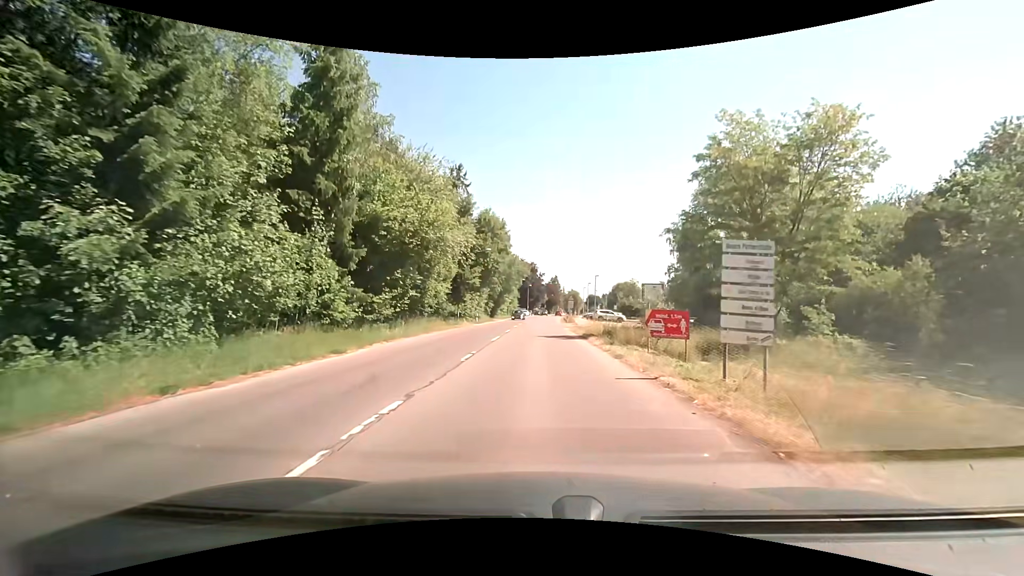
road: tertiary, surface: asphalt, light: Day
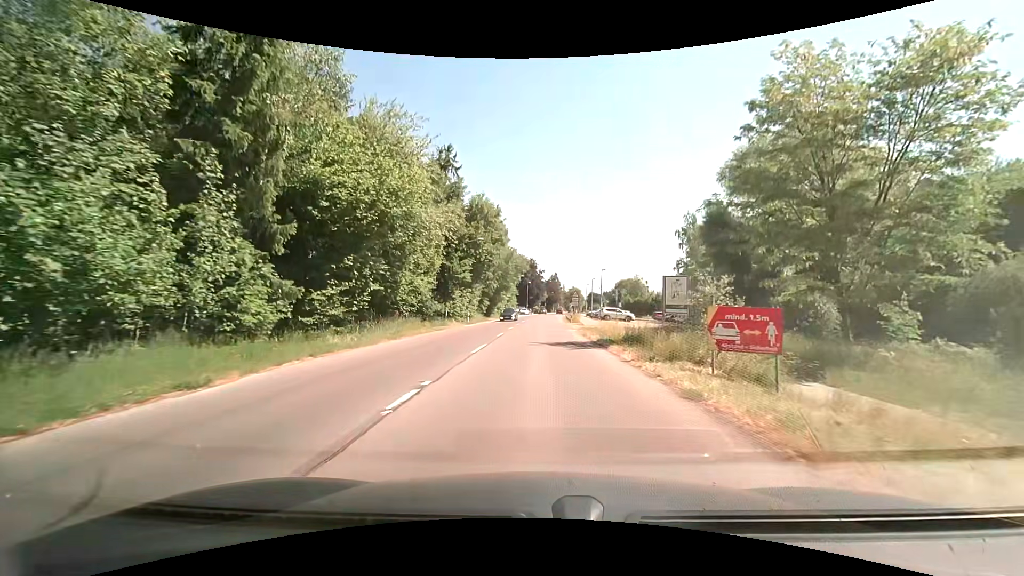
(+0.1, +6.6) m; +1°
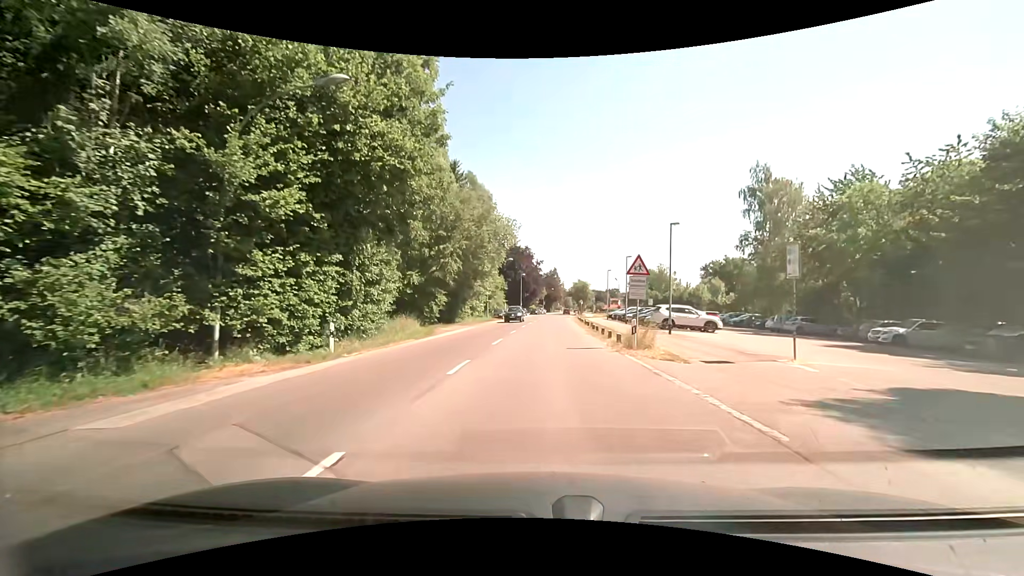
(0.0, +31.2) m; 0°
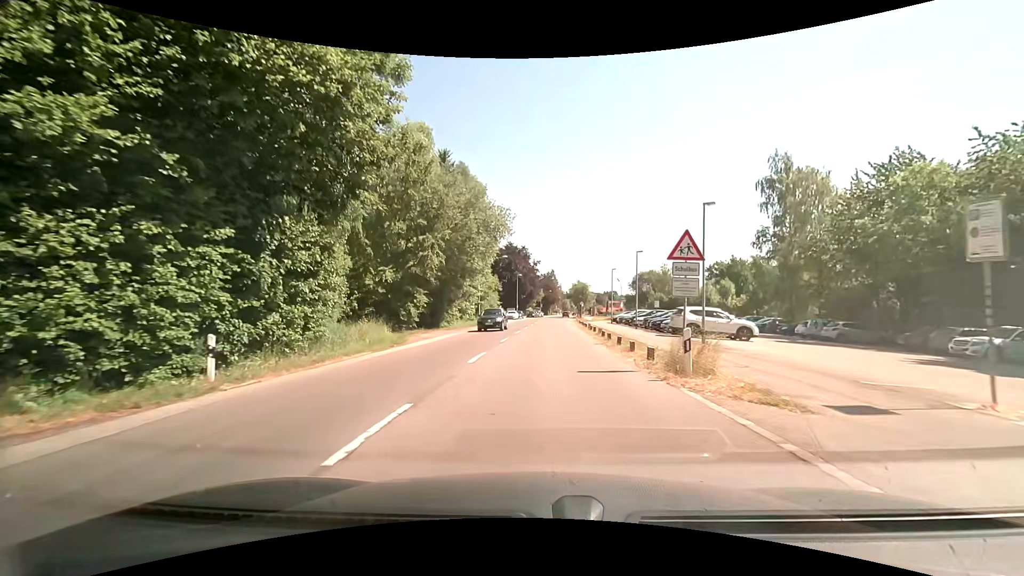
(0.0, +5.9) m; 0°
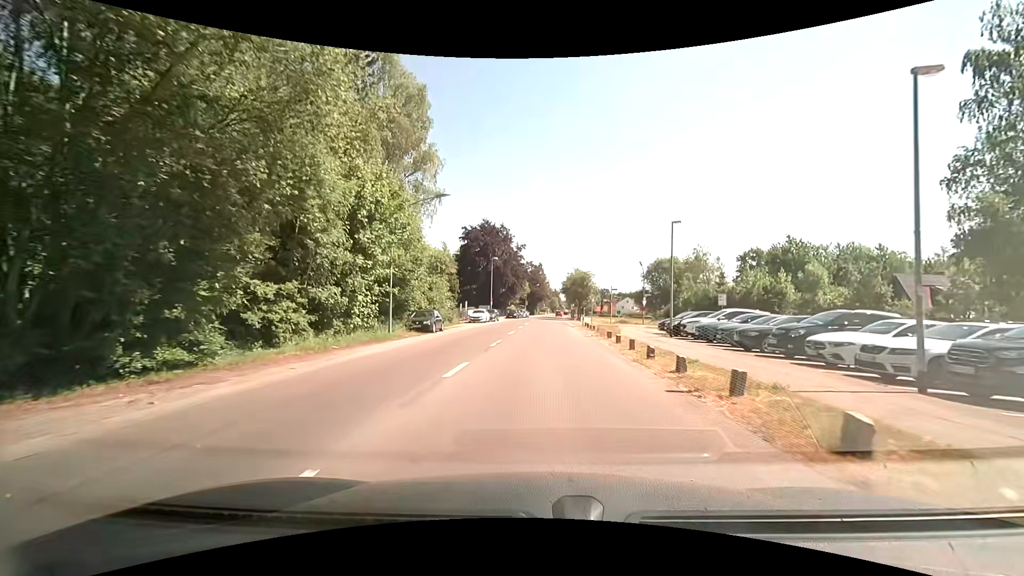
(+0.8, +30.1) m; +2°
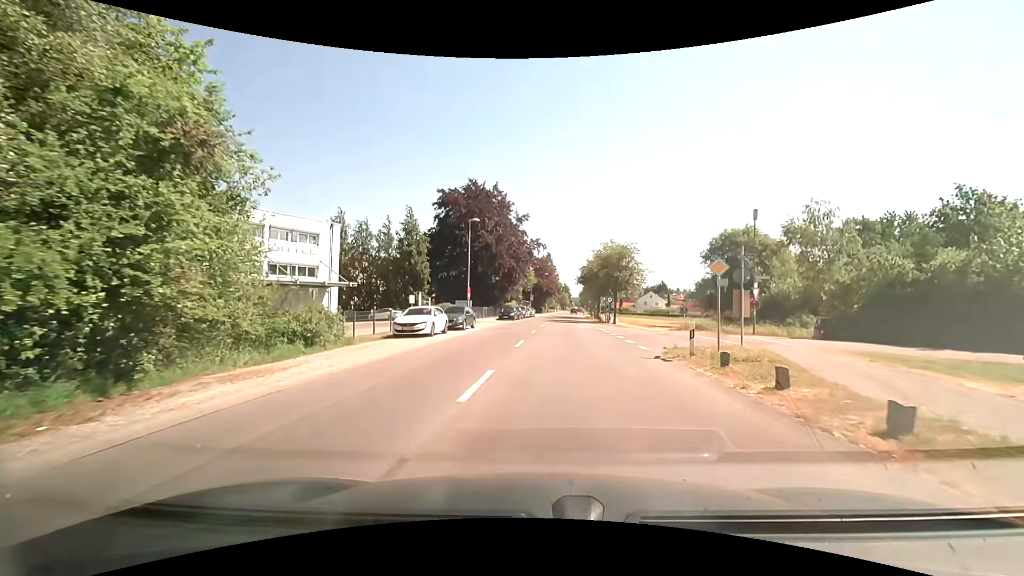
(-0.1, +29.0) m; -1°
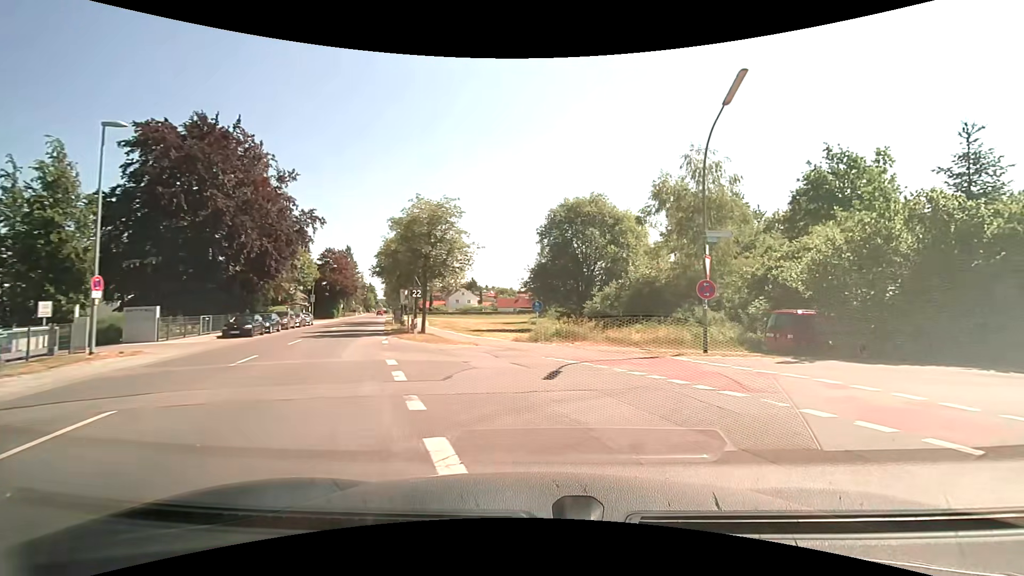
(+2.3, +19.2) m; +21°
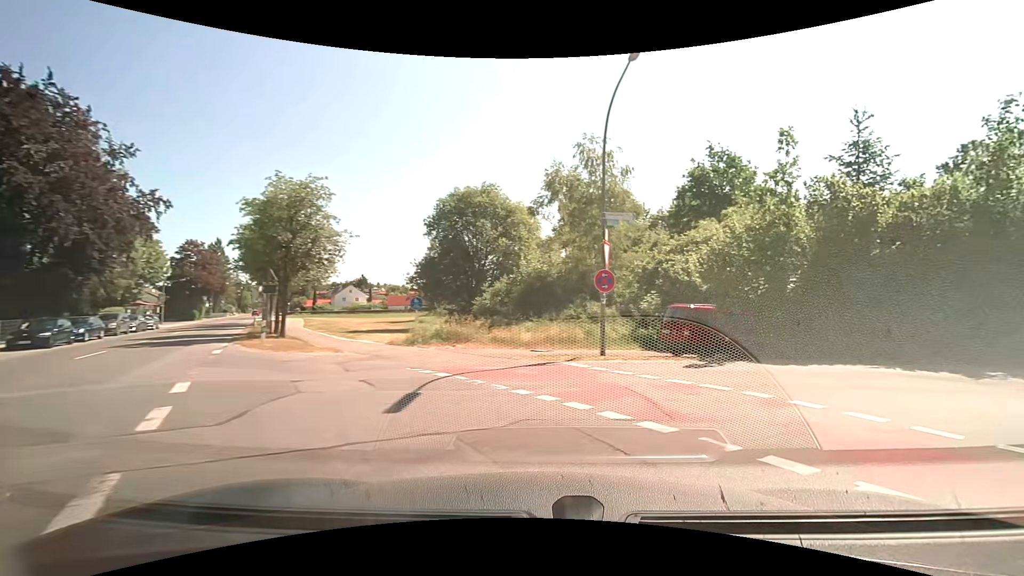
(+0.3, +3.1) m; +11°
(+5, +8) (+15, +9) (+25, +10) (+35, +10) (+45, +10) (+55, +10) (+65, +11) (+75, +11) (+85, +11) (+95, +11) m
